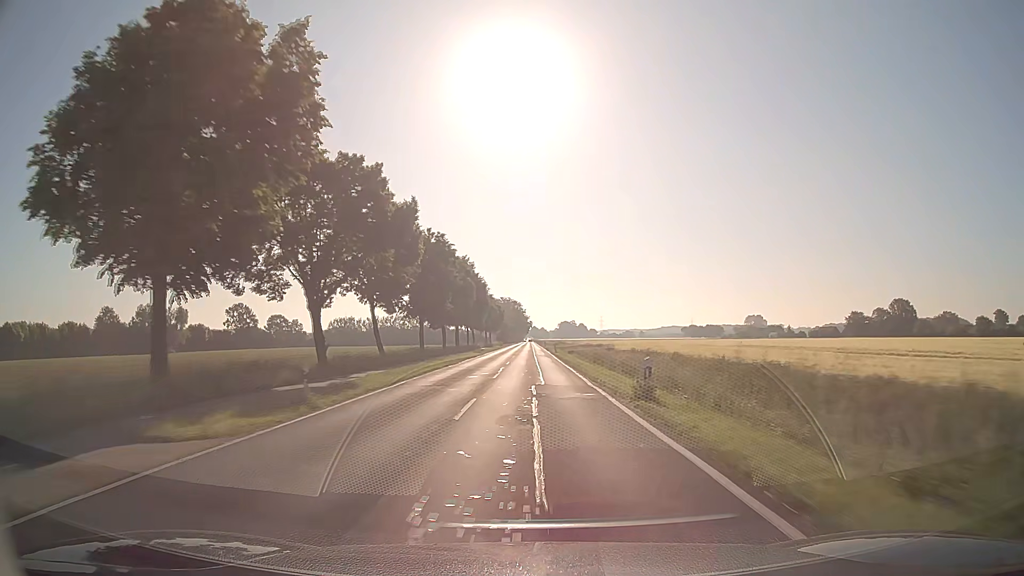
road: secondary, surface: asphalt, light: Day
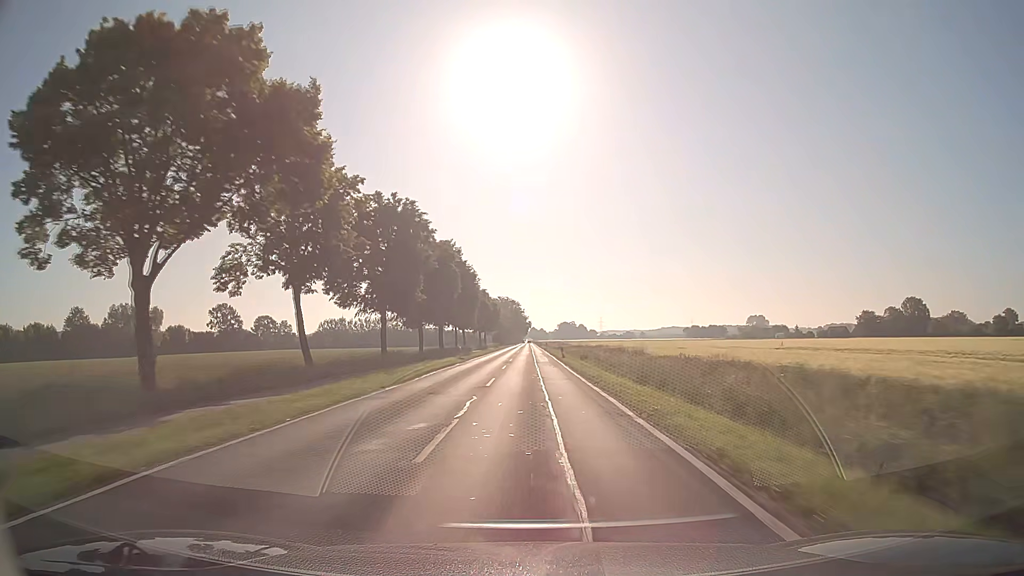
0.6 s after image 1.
(0.0, +15.8) m; 0°
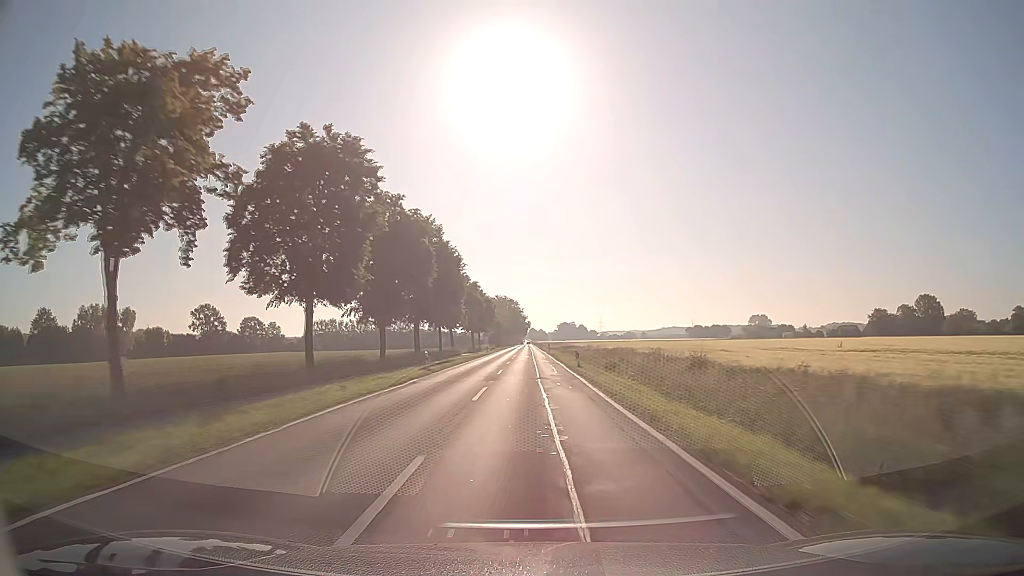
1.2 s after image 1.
(0.0, +15.8) m; 0°
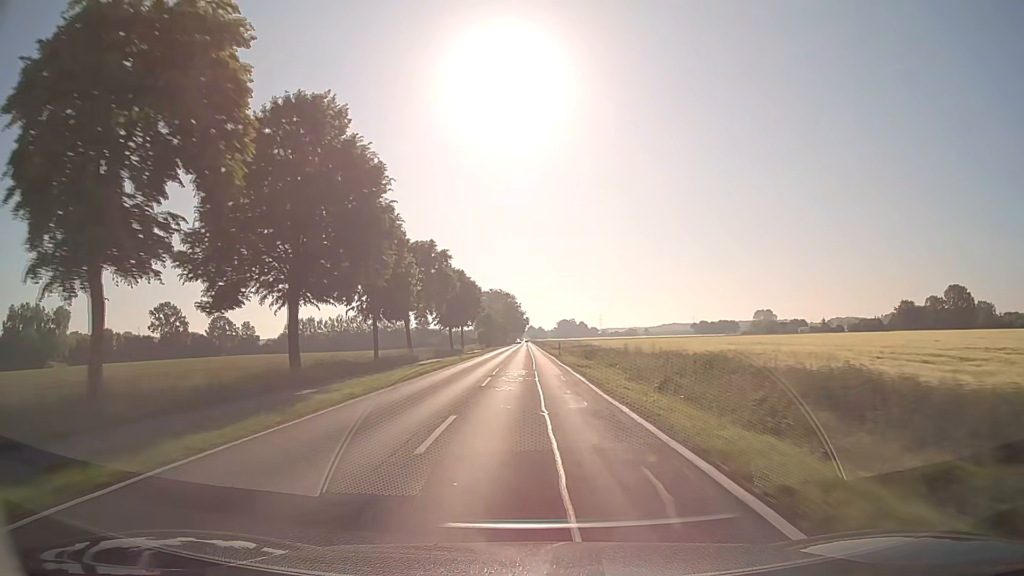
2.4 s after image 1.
(+0.1, +31.6) m; 0°
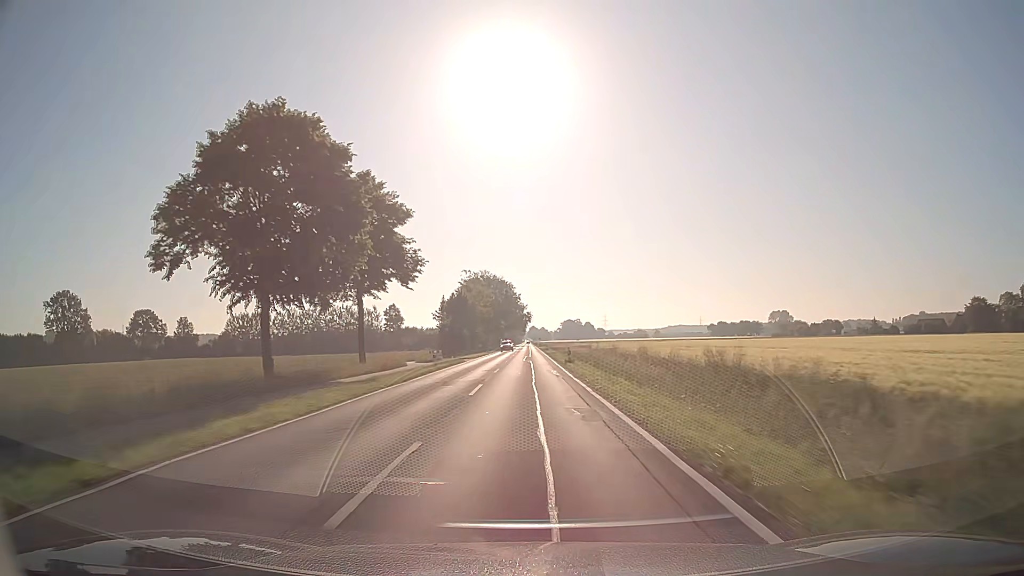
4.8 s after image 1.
(-0.1, +63.1) m; 0°
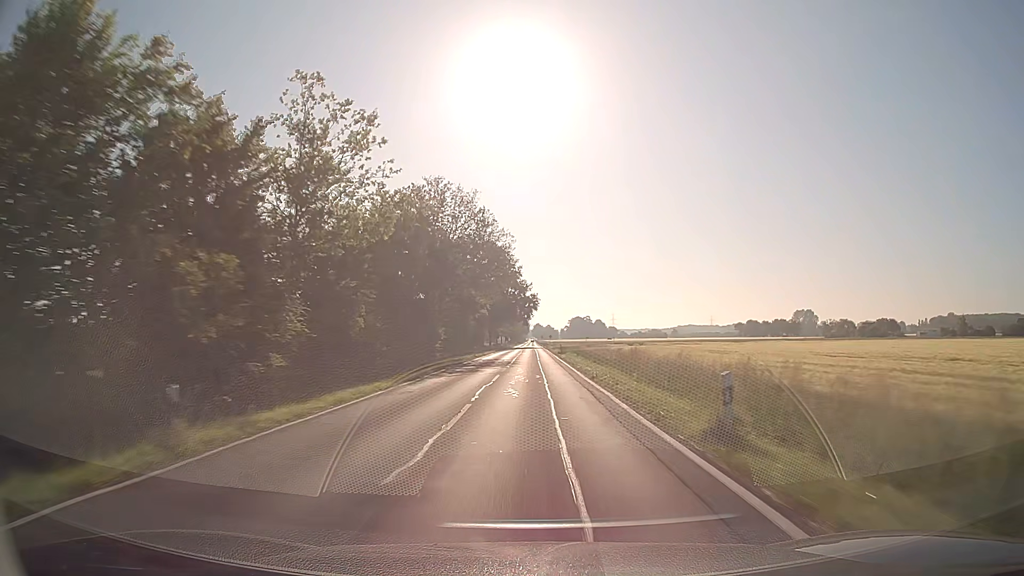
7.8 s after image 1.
(-0.4, +78.9) m; 0°
